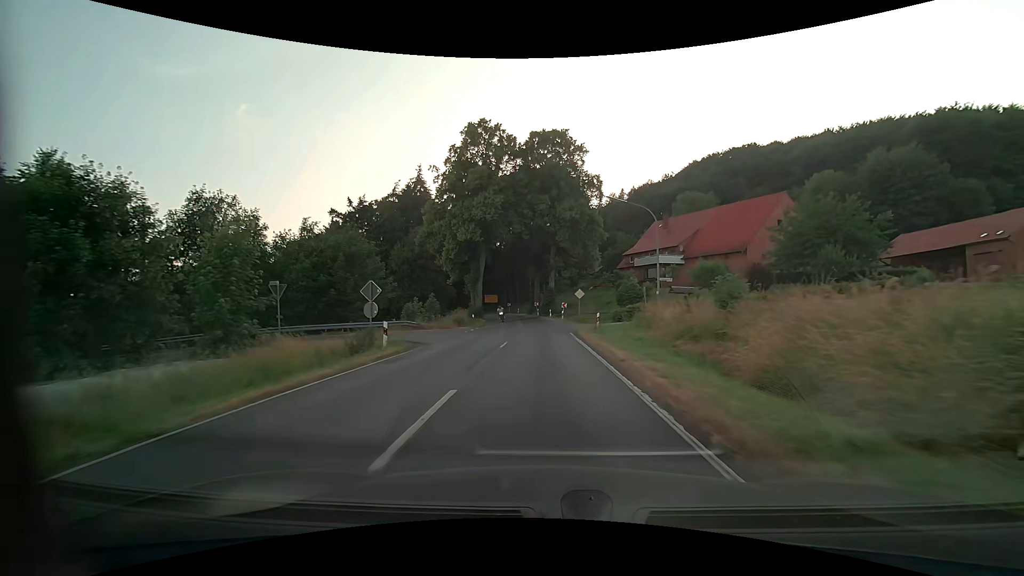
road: secondary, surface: asphalt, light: Day
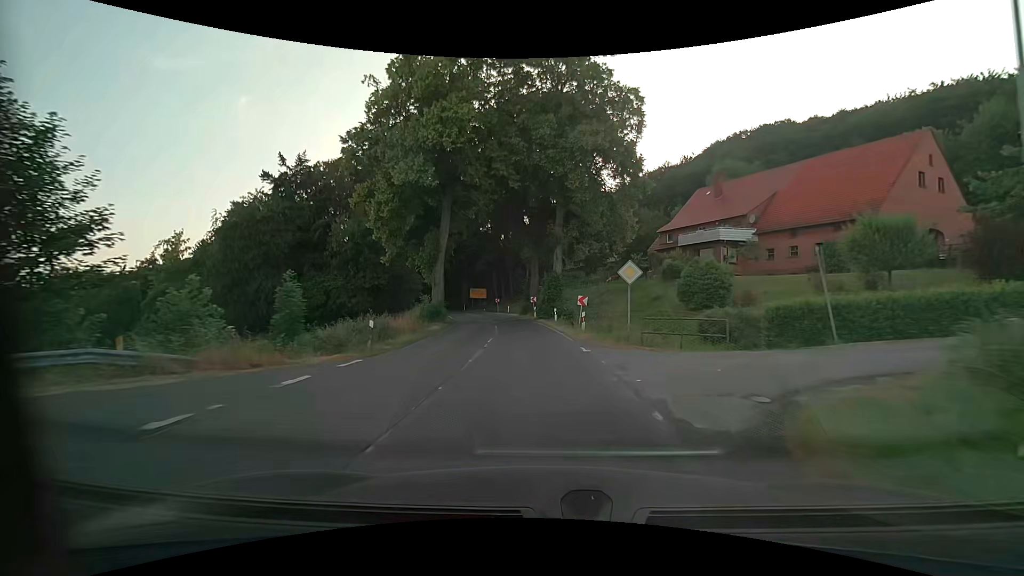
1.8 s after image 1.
(+0.1, +24.0) m; 0°
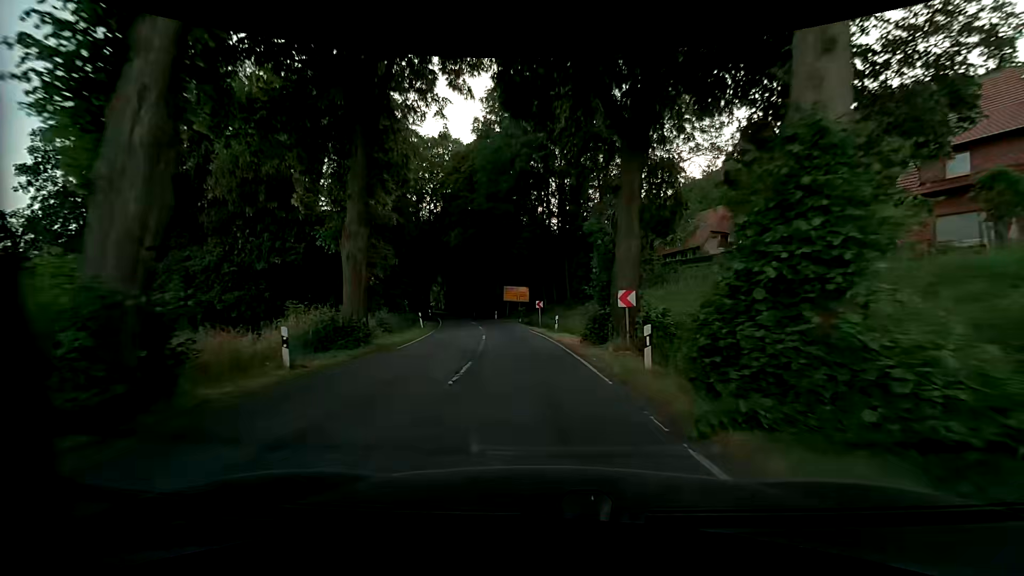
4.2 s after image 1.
(-1.3, +31.6) m; -6°
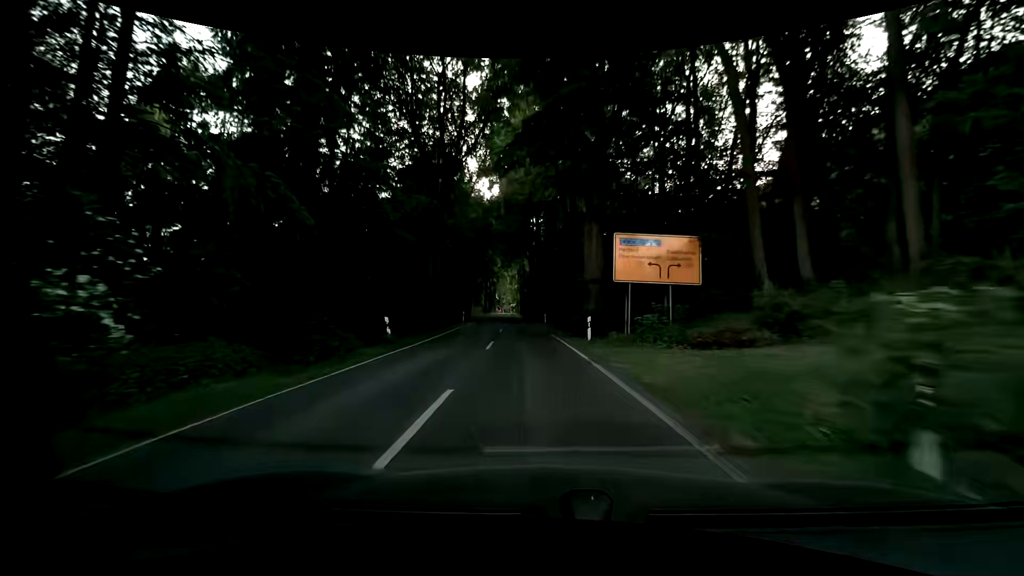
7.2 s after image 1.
(-4.0, +40.5) m; -11°
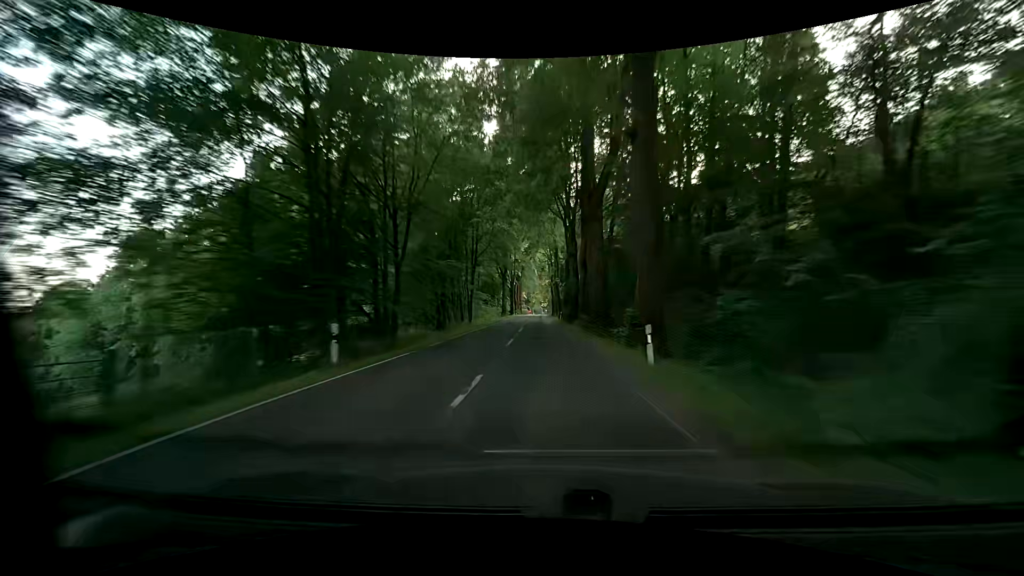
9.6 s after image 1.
(-1.5, +34.3) m; -3°
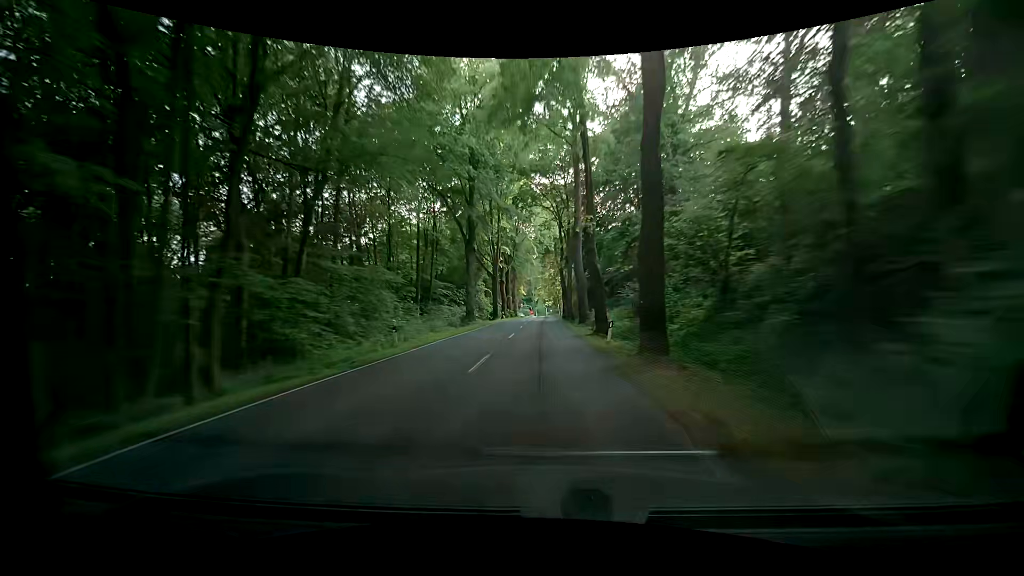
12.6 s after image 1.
(+0.1, +44.2) m; -1°
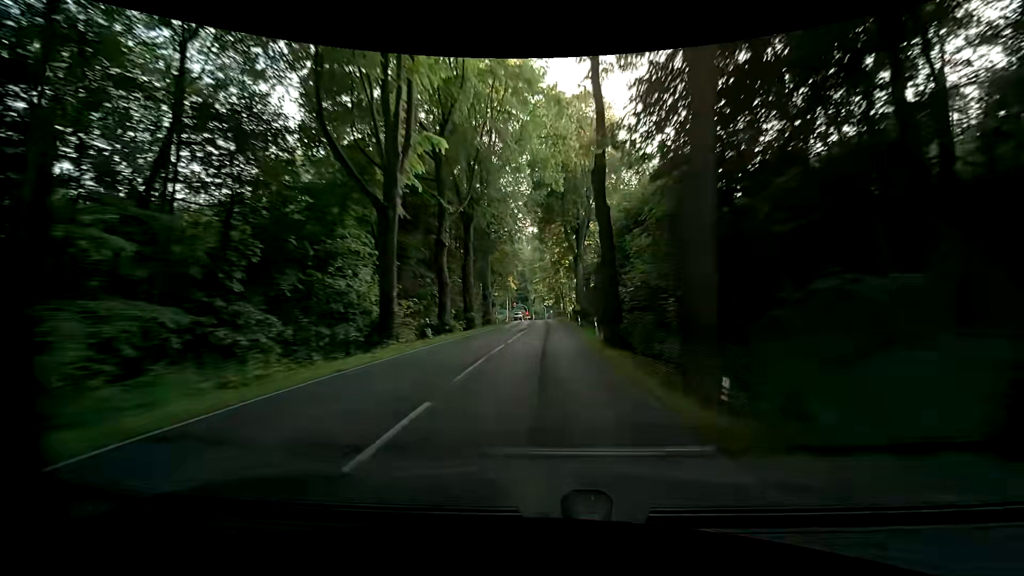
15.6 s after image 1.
(+0.1, +44.0) m; 0°
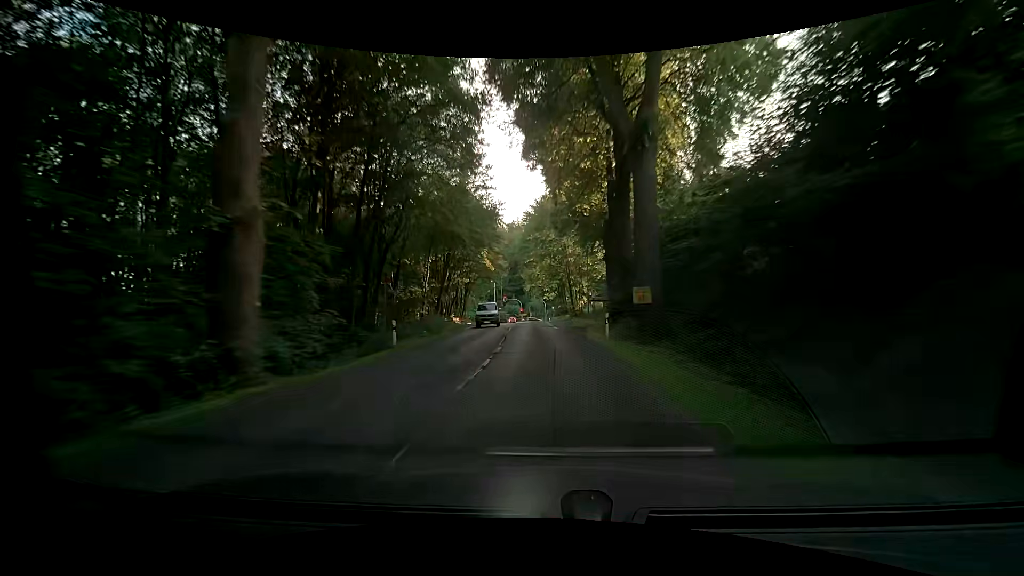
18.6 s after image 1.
(+1.1, +40.1) m; +2°
(0, +10) (0, +20) (-1, +30) (-2, +40) (-2, +50) (-3, +60) (-3, +70) (-4, +80) (-4, +90) (-4, +100) m
